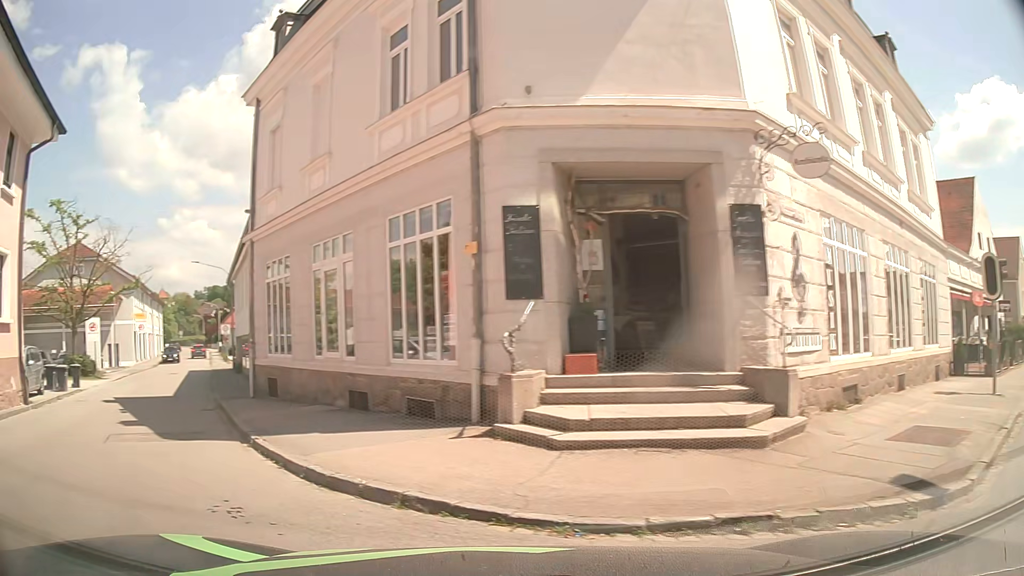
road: secondary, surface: asphalt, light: Day
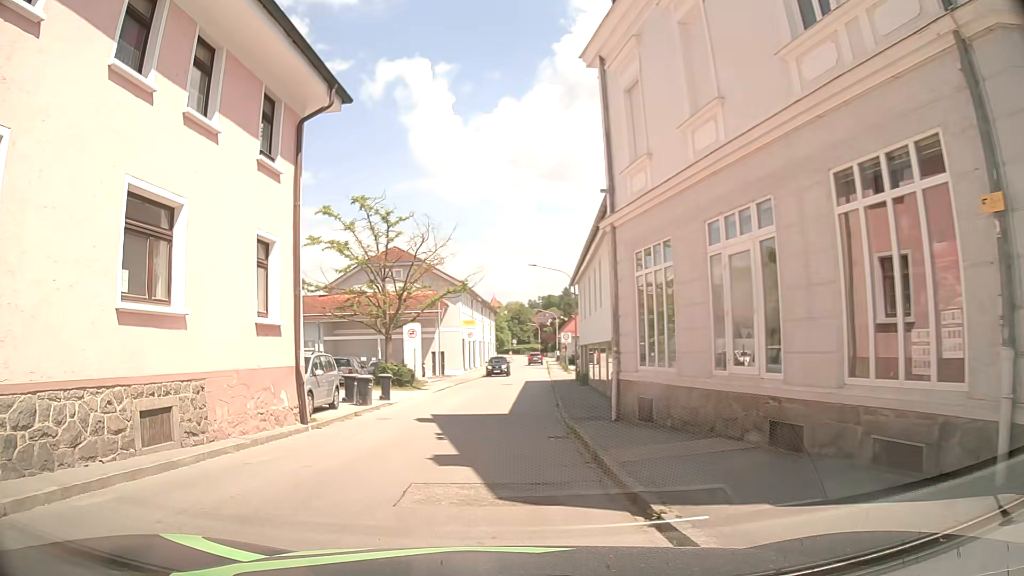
(-1.0, +3.7) m; -28°
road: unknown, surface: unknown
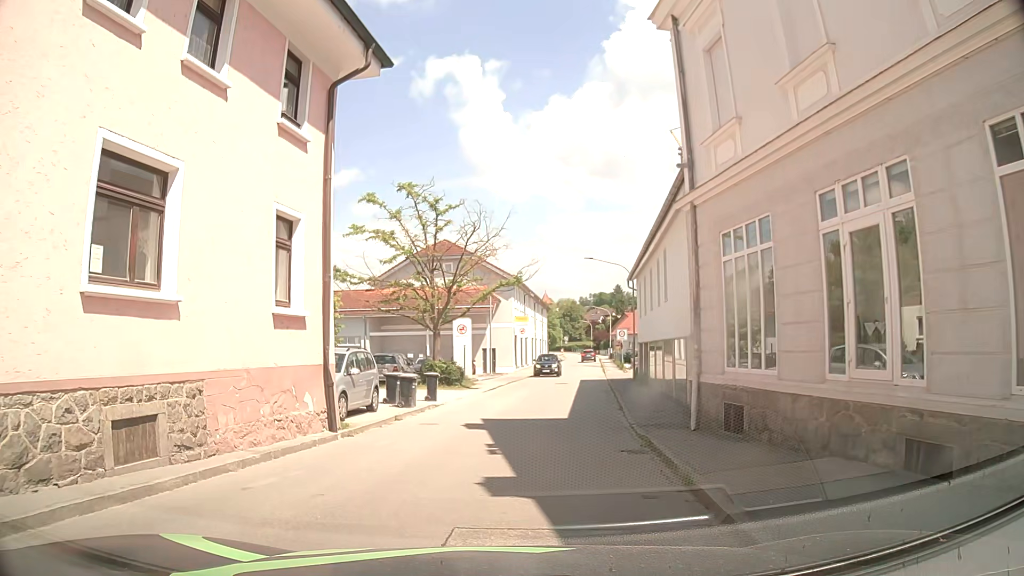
(-0.1, +2.1) m; -4°
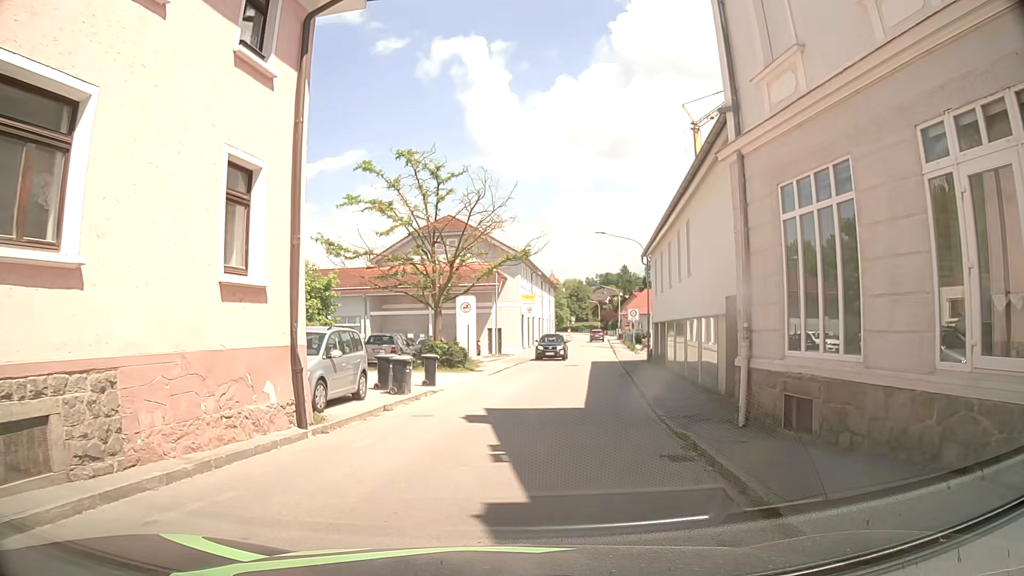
(-0.1, +2.4) m; -1°
